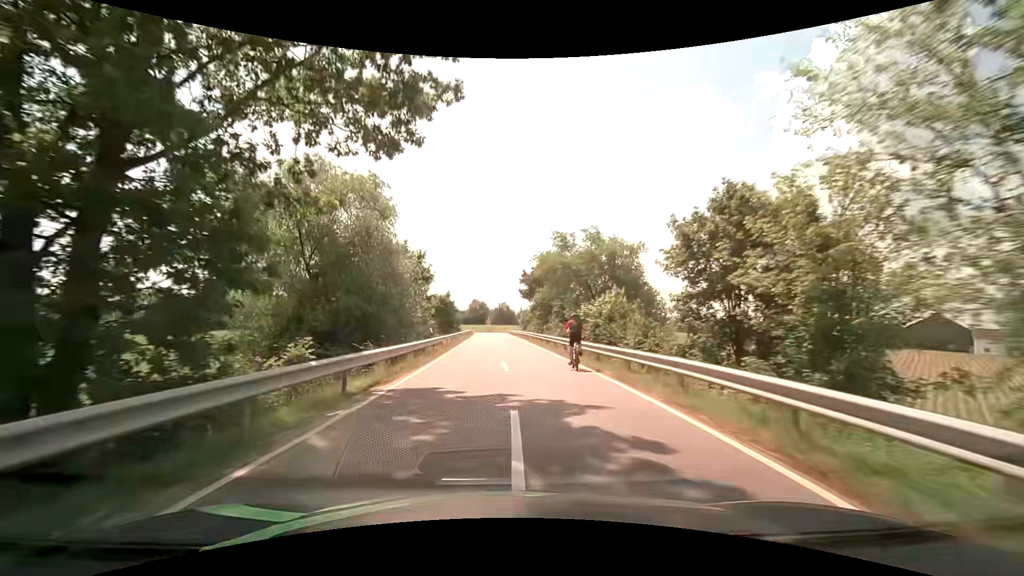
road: tertiary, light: Day
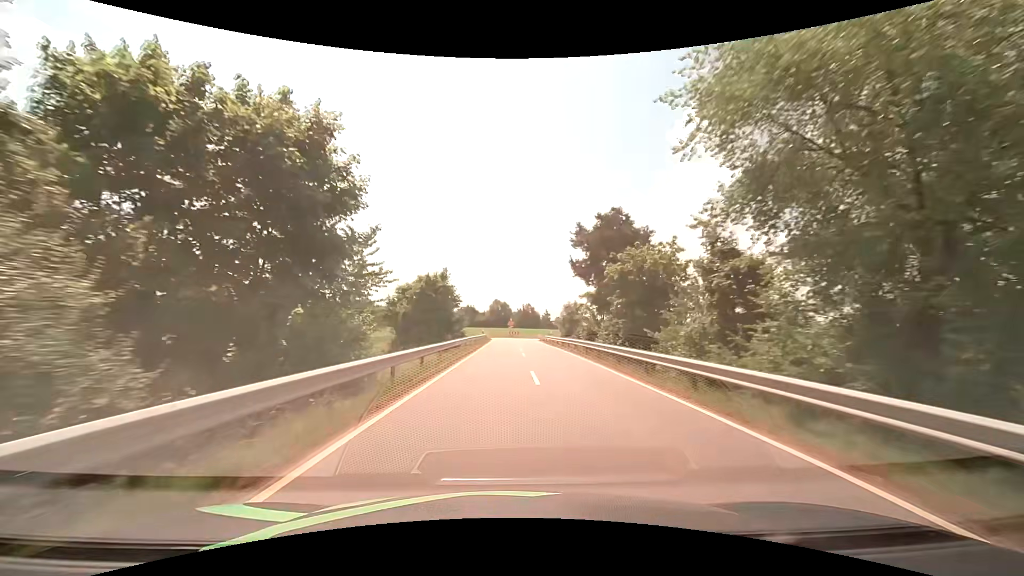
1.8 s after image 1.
(-1.1, +26.8) m; -3°
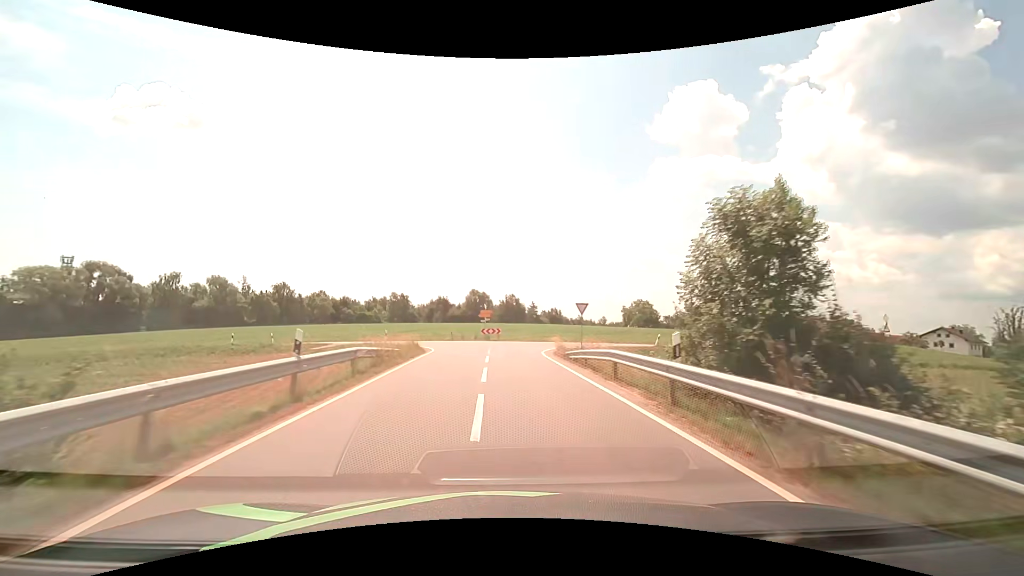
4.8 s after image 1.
(+1.0, +42.2) m; +2°
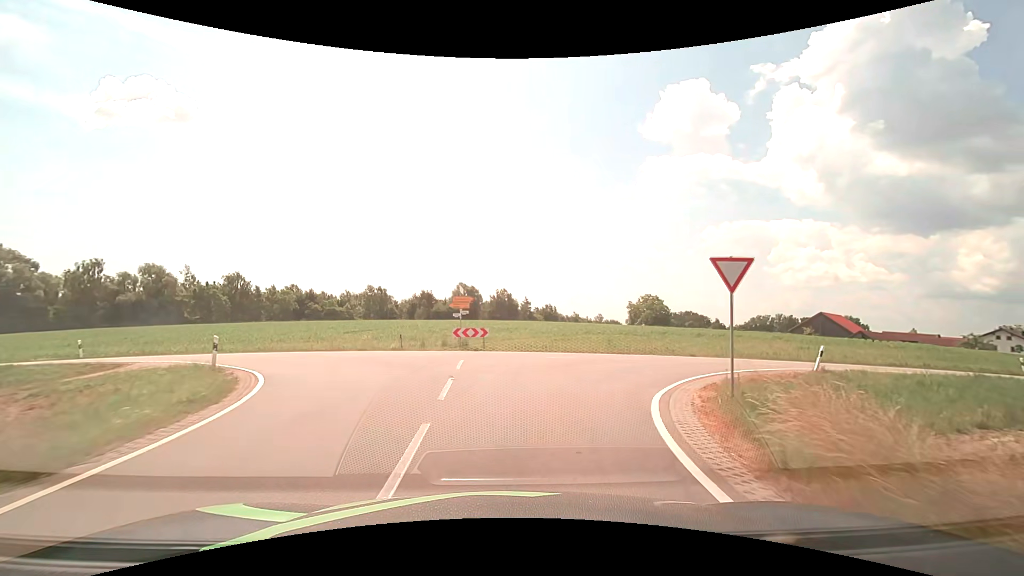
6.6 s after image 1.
(0.0, +20.5) m; +1°
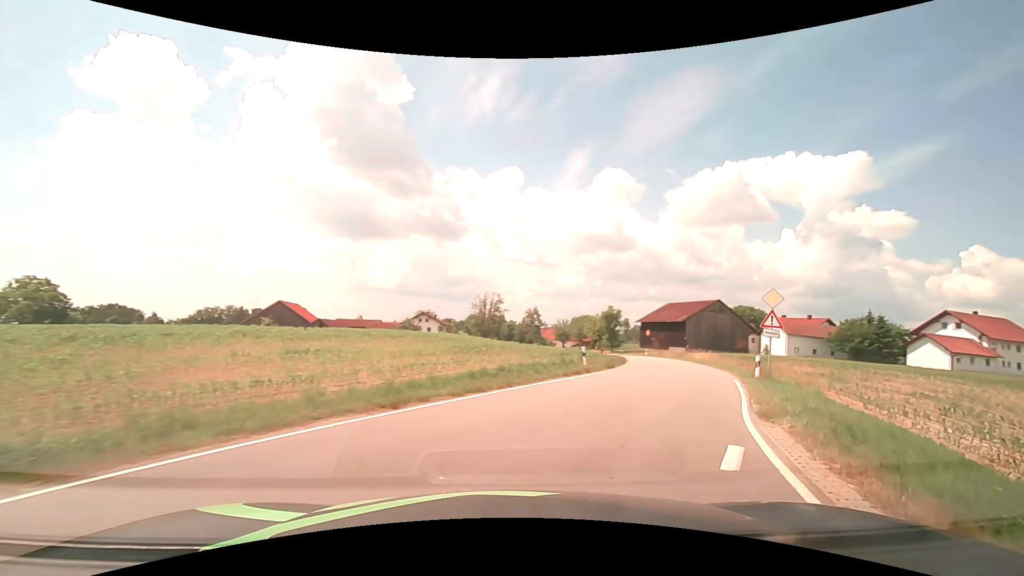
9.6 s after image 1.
(+8.5, +21.5) m; +56°
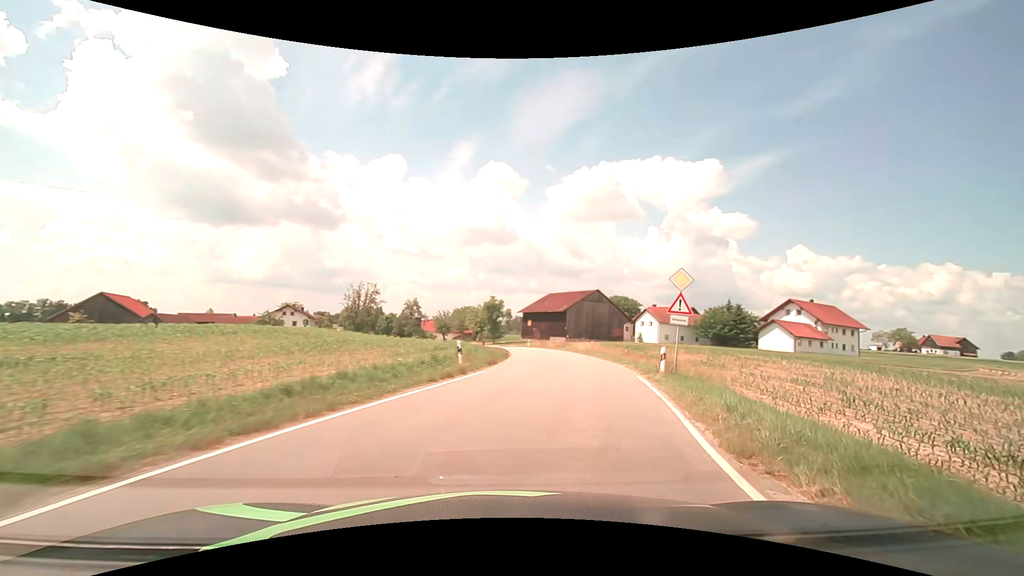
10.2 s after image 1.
(+0.7, +4.9) m; +14°
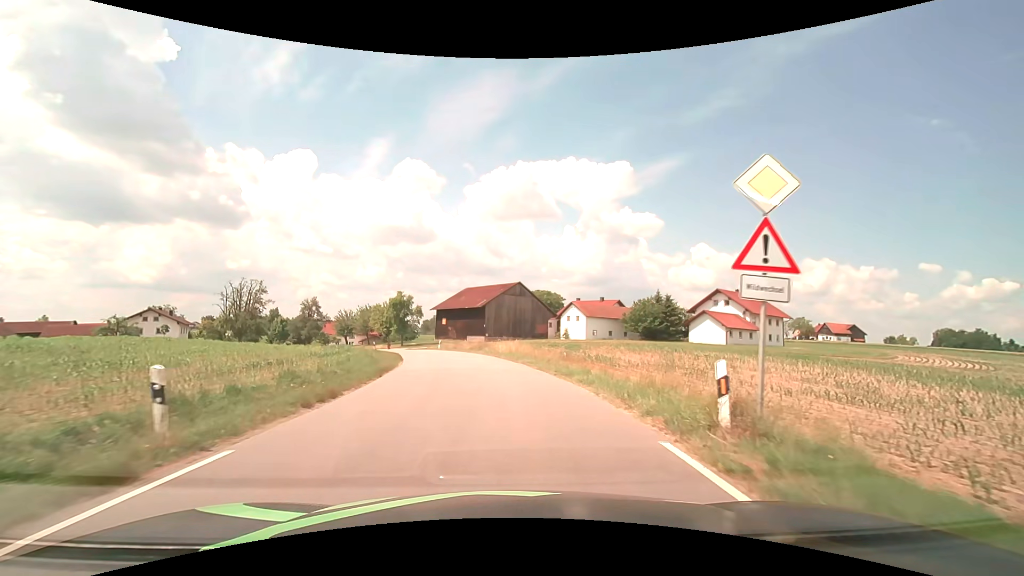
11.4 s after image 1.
(+1.5, +11.5) m; +11°
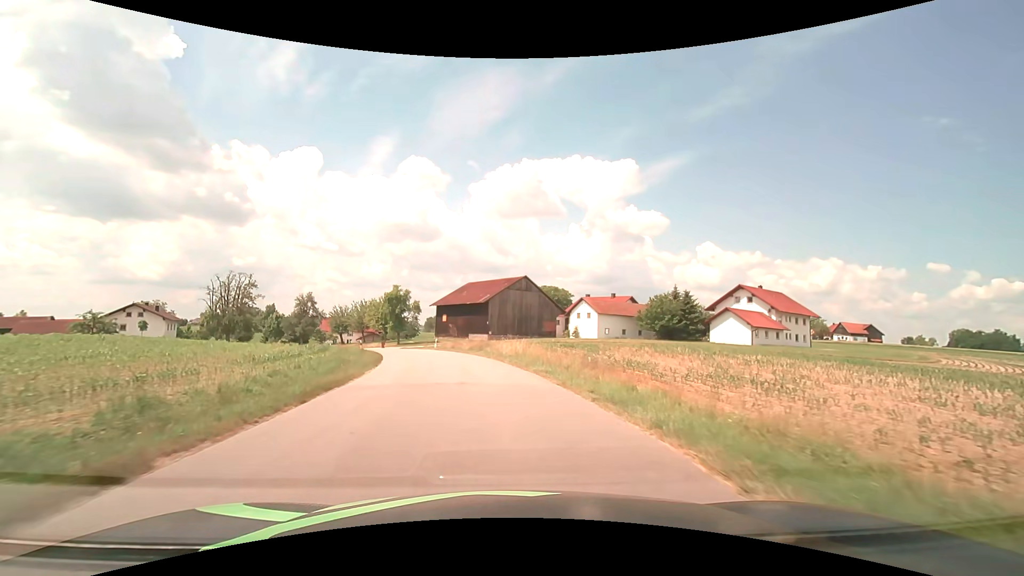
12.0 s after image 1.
(0.0, +6.7) m; 0°
(0, +10) (-1, +20) (-3, +30) (-6, +39) (-9, +49) (-13, +58) (-18, +67) (-23, +75) (-28, +84) (-34, +92) m
